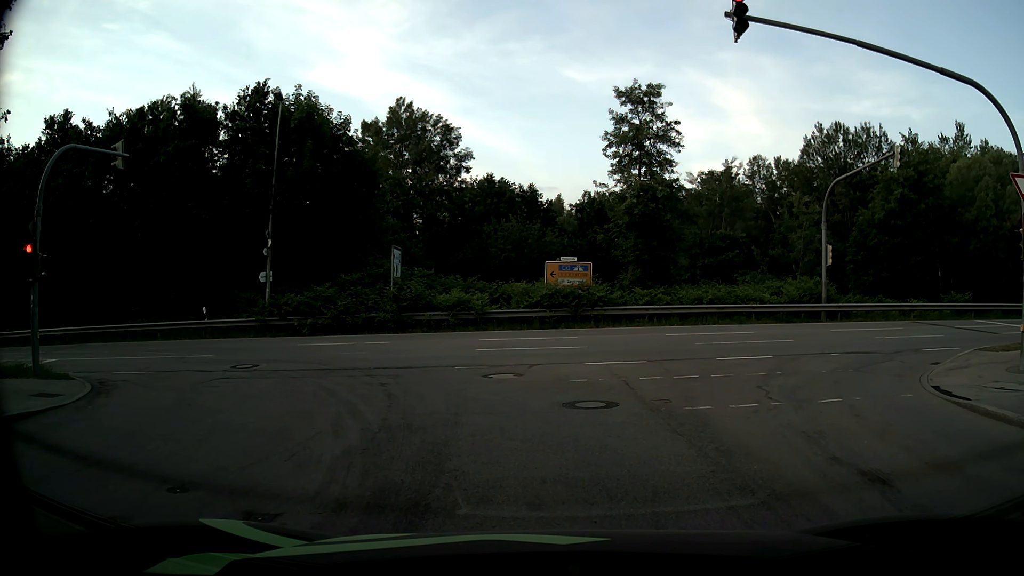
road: residential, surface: asphalt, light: Day
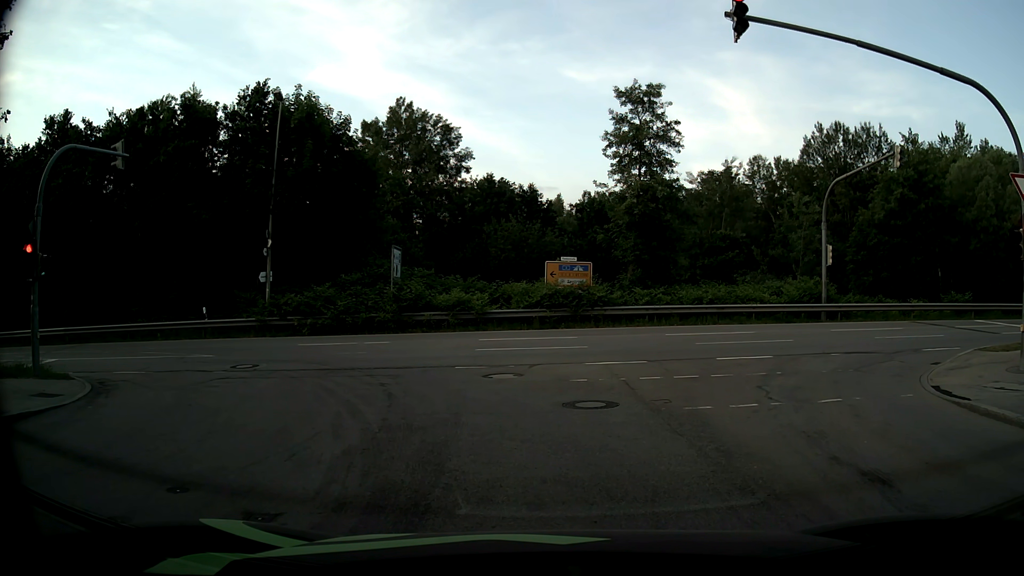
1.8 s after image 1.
(0.0, 0.0) m; 0°
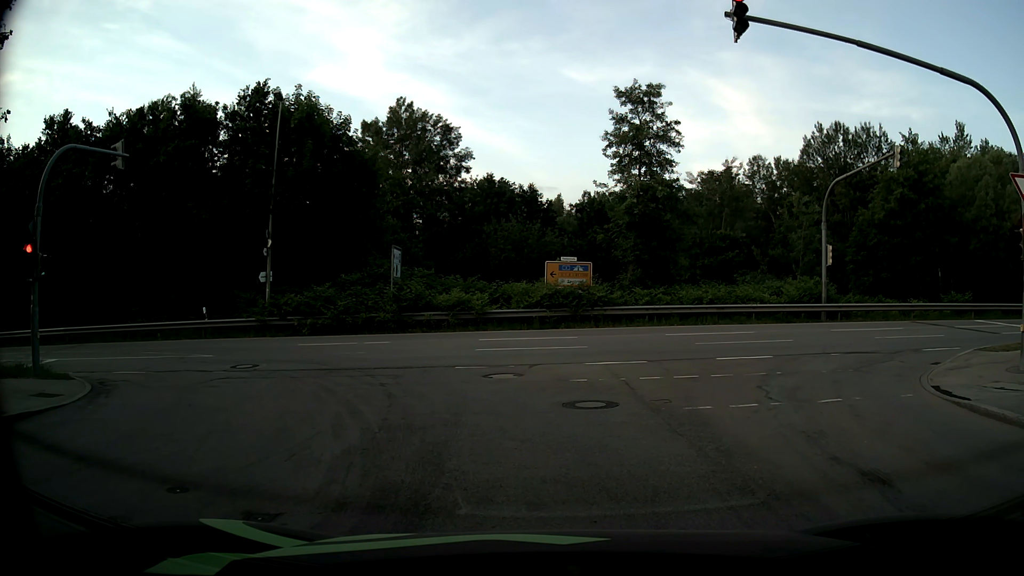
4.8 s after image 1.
(0.0, 0.0) m; 0°
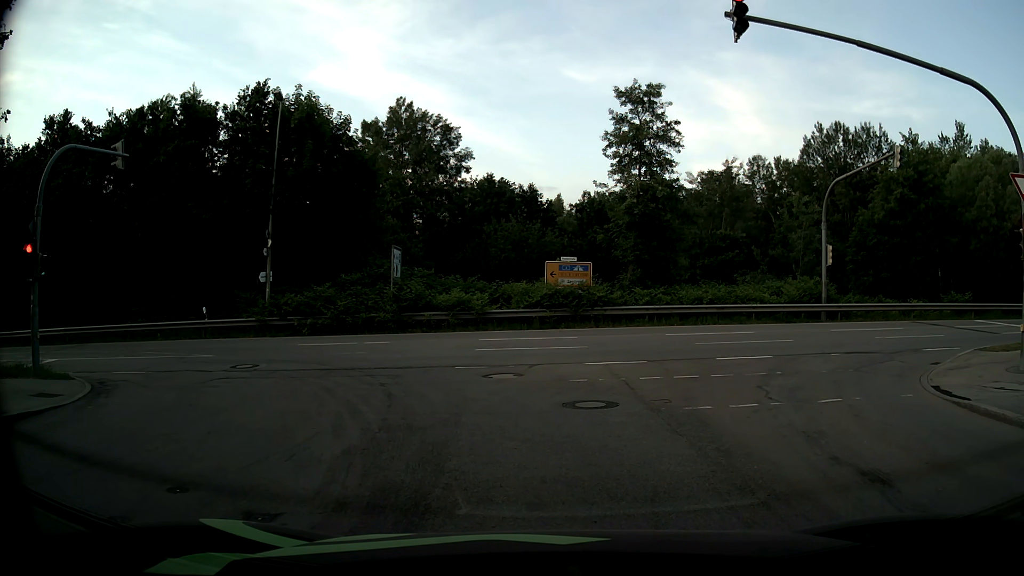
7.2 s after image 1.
(0.0, 0.0) m; 0°
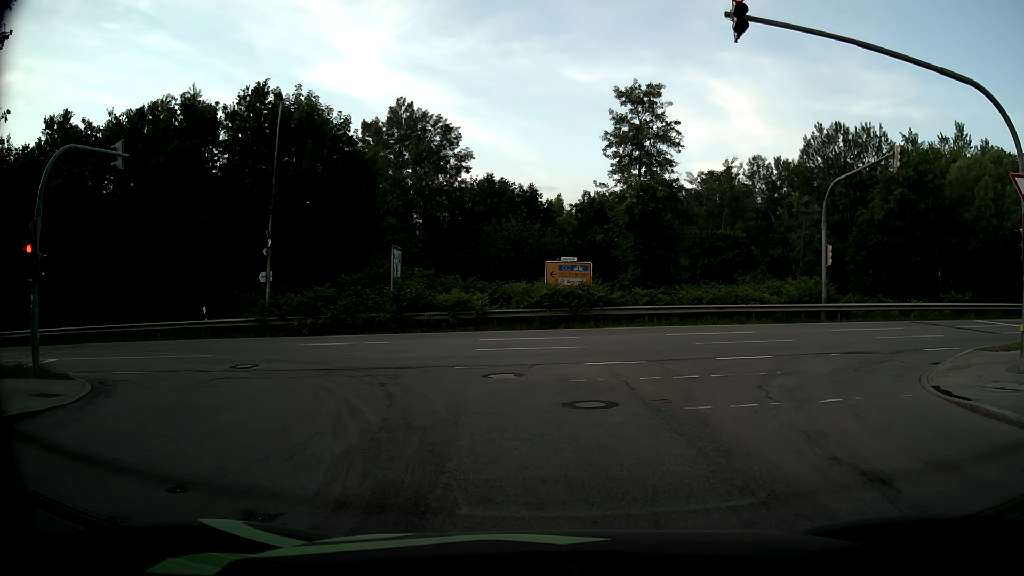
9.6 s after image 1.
(0.0, 0.0) m; 0°
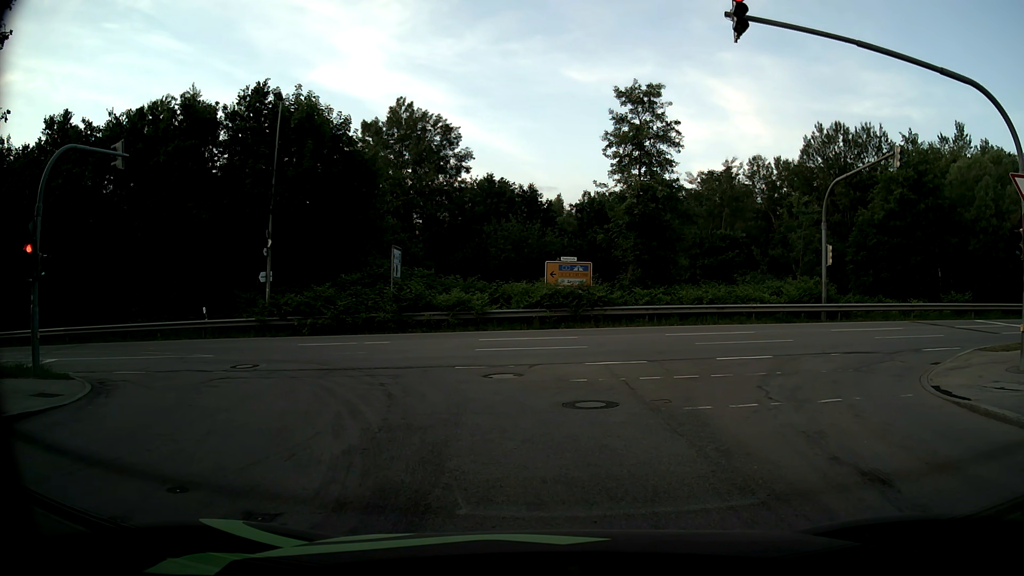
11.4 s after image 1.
(0.0, 0.0) m; 0°
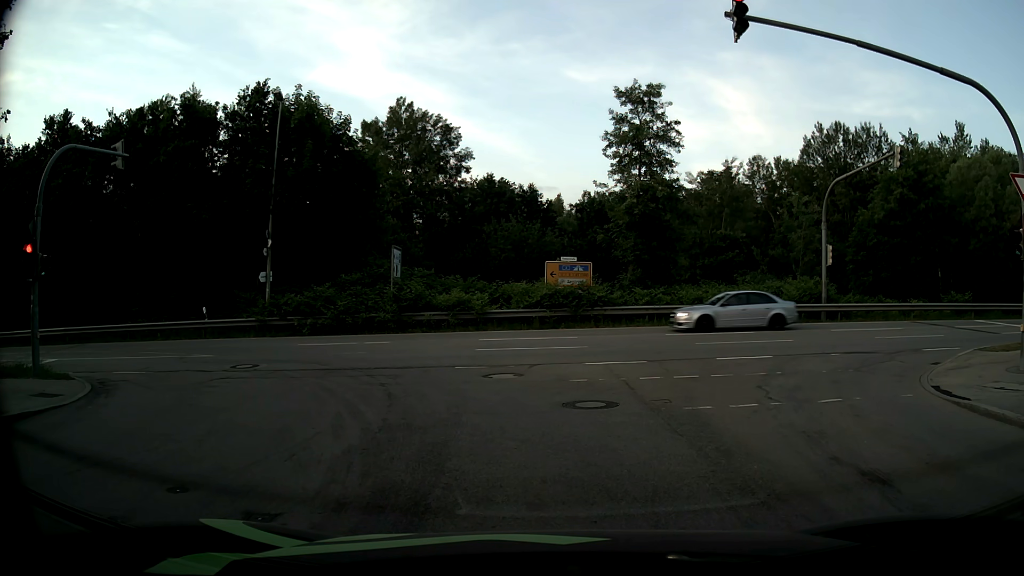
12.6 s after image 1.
(0.0, 0.0) m; 0°
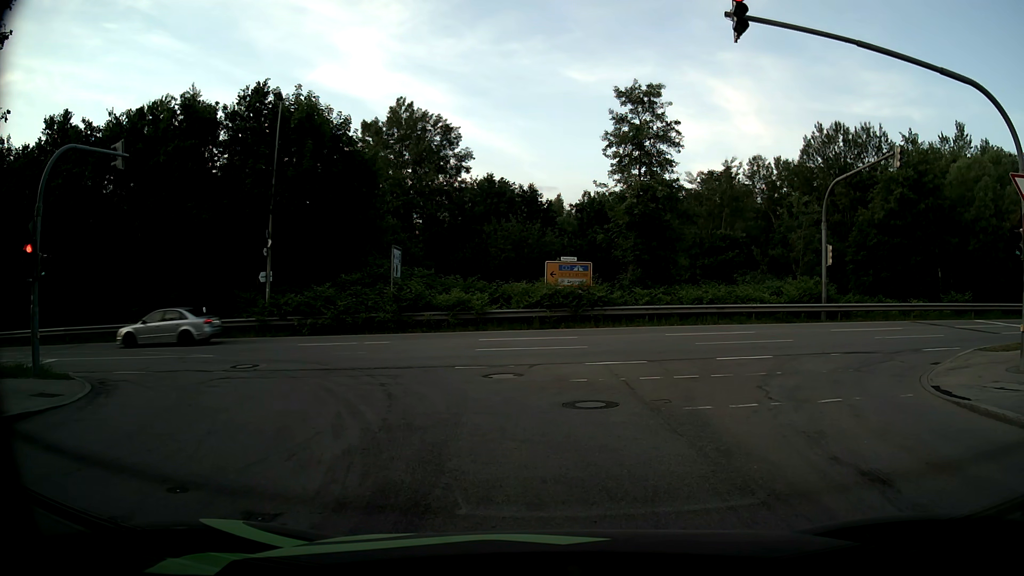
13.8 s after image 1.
(0.0, 0.0) m; 0°
(-1, +10) (-6, +19) (-15, +23) (-24, +24) (-34, +23) (-44, +22) (-54, +21) (-64, +20) (-74, +19) (-84, +17) m
